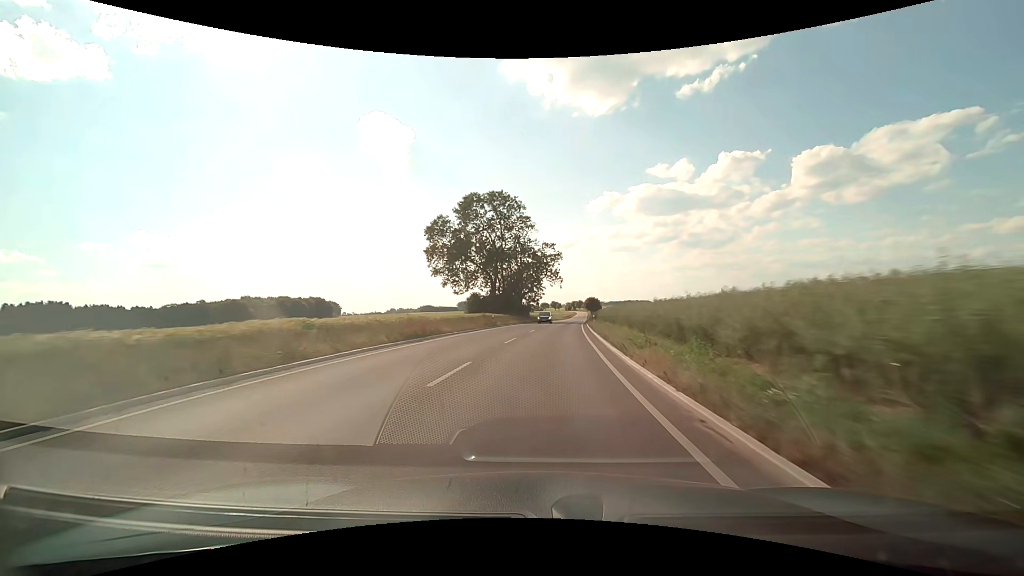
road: secondary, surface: asphalt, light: Day
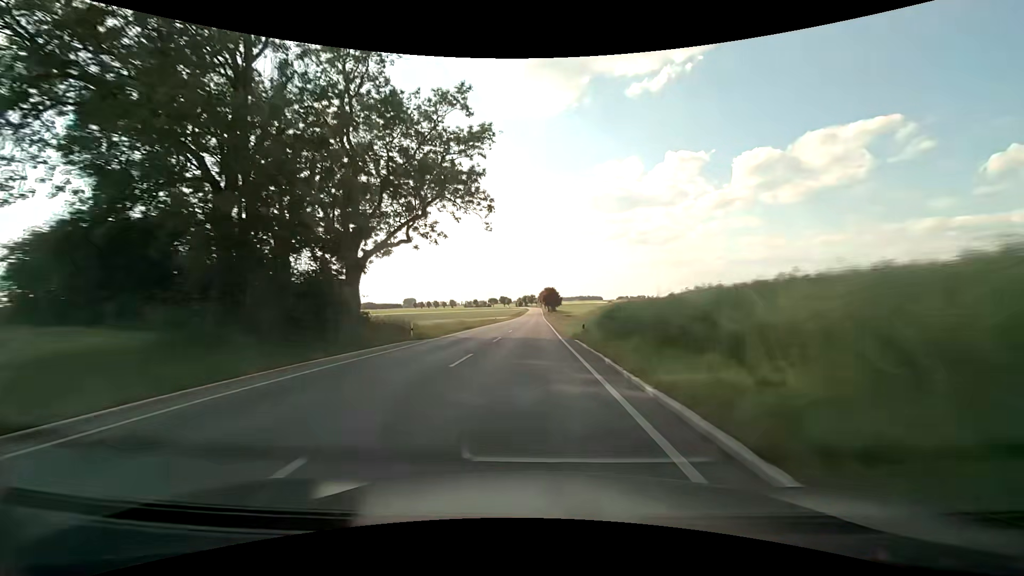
(+5.0, +68.3) m; +6°
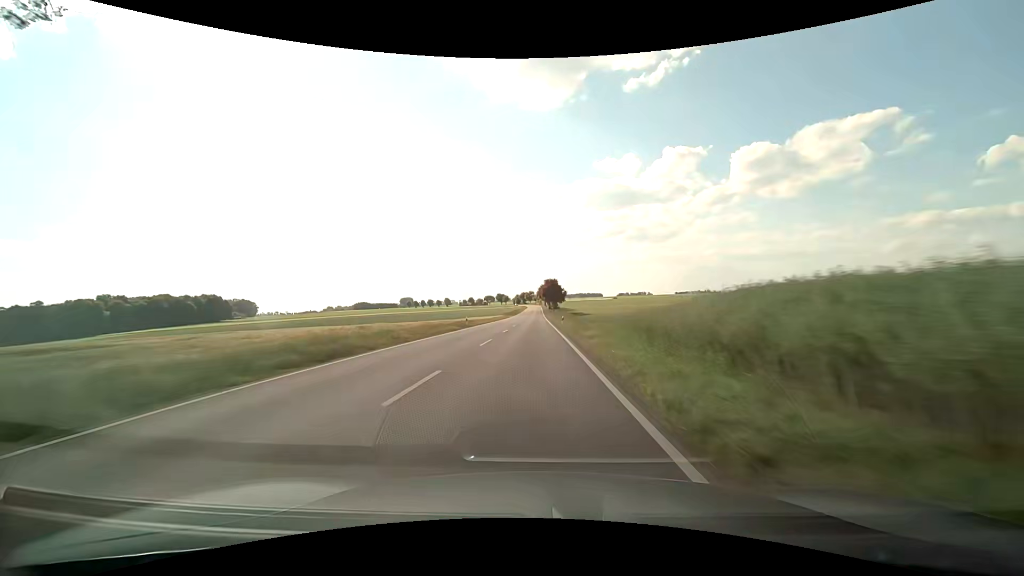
(+0.1, +29.9) m; 0°
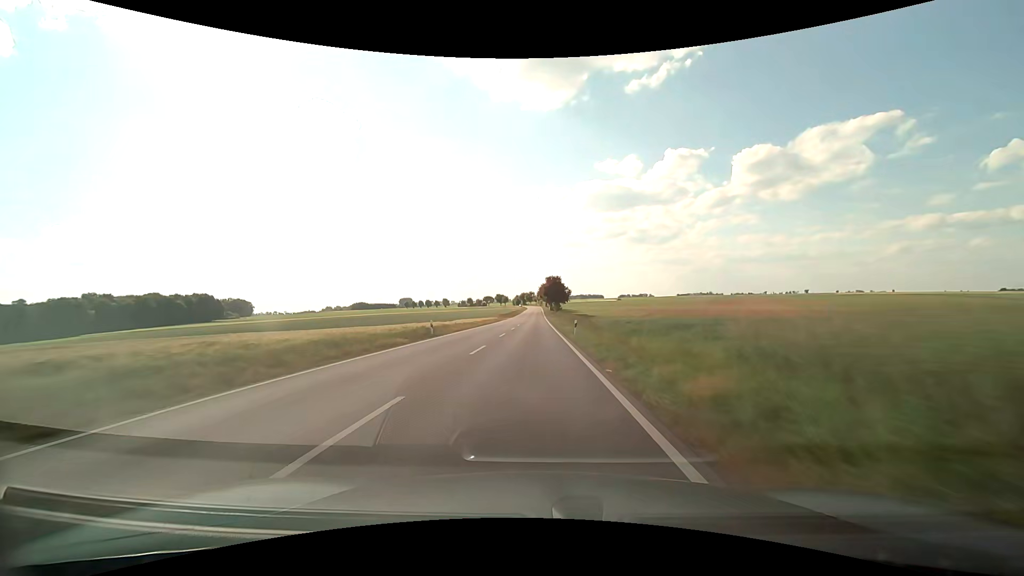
(-0.1, +15.2) m; 0°
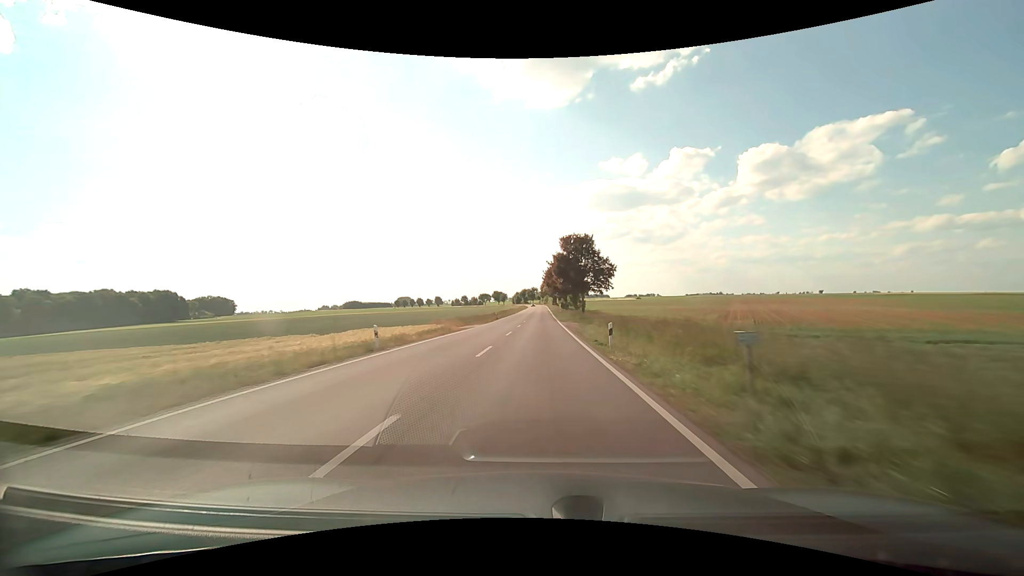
(-0.1, +61.9) m; 0°
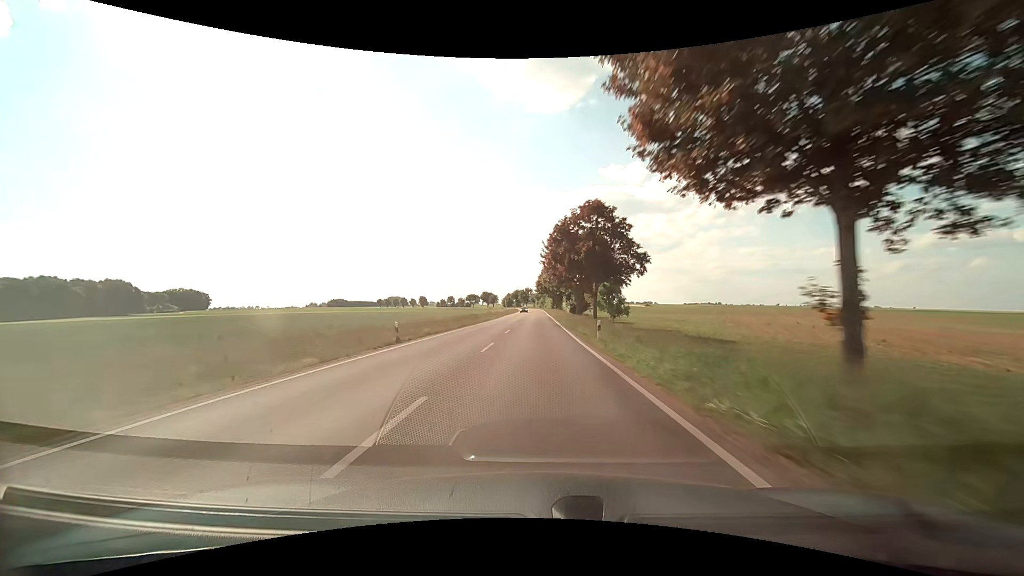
(+0.2, +46.9) m; +1°
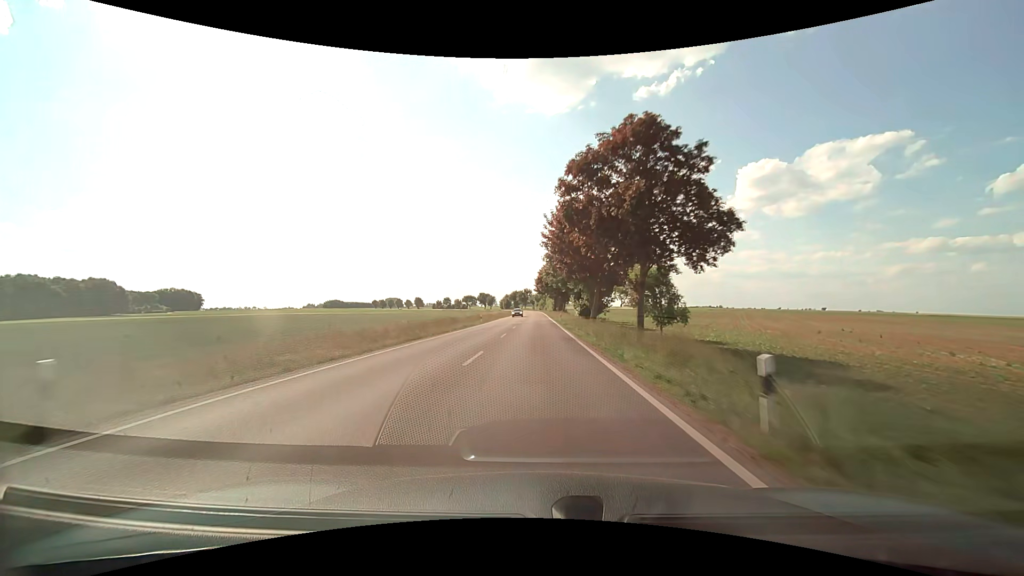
(0.0, +15.7) m; 0°
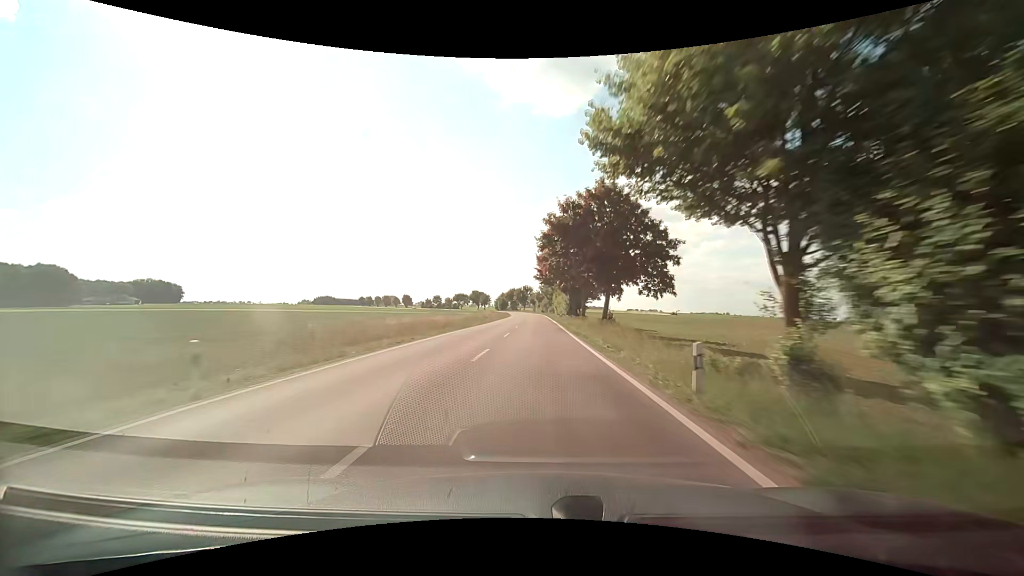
(-0.2, +47.2) m; -1°
(0, +10) (0, +20) (0, +30) (0, +40) (0, +50) (0, +60) (0, +70) (0, +80) (0, +90) (0, +100) m
